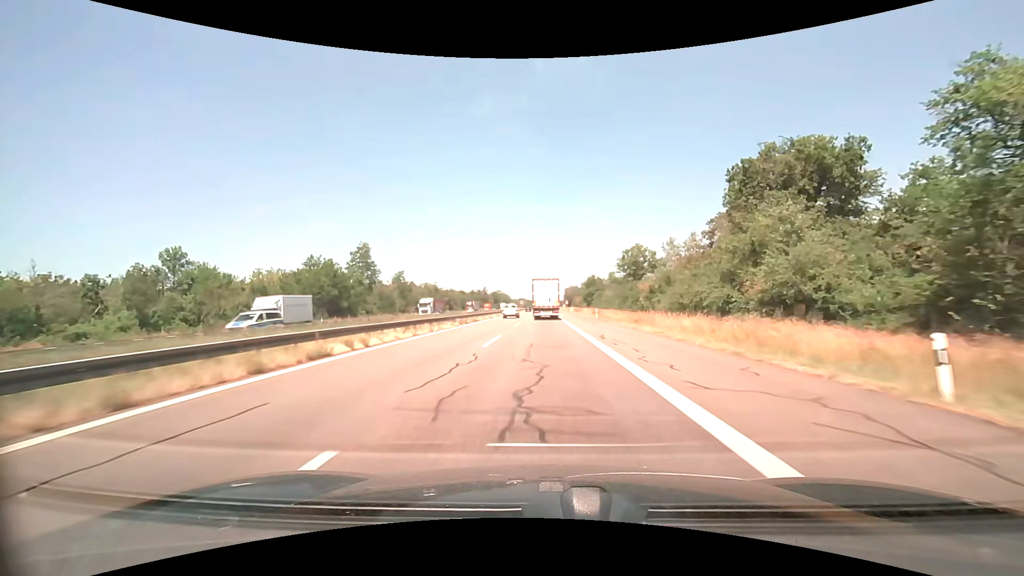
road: motorway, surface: asphalt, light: Day
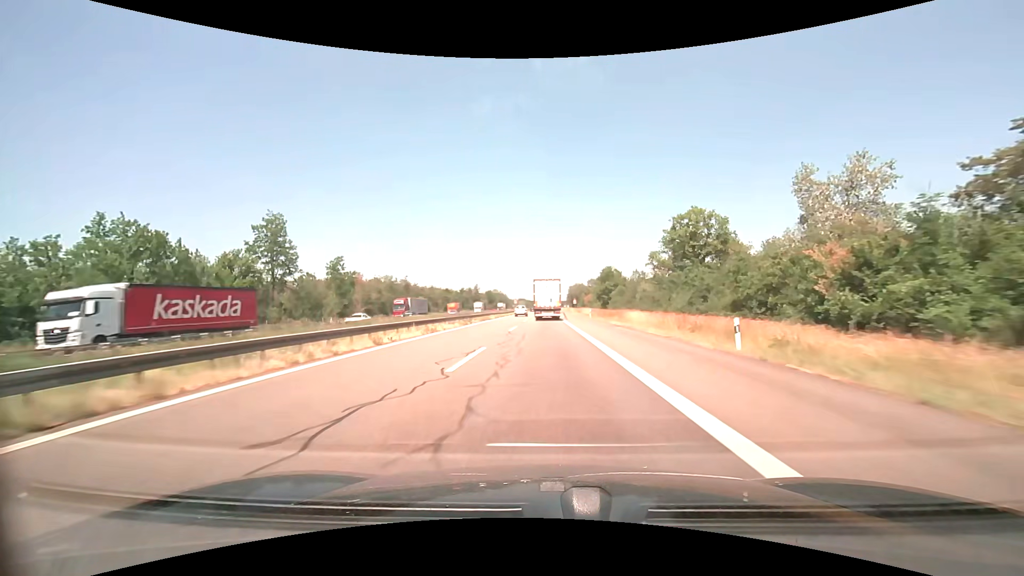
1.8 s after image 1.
(0.0, +42.0) m; 0°
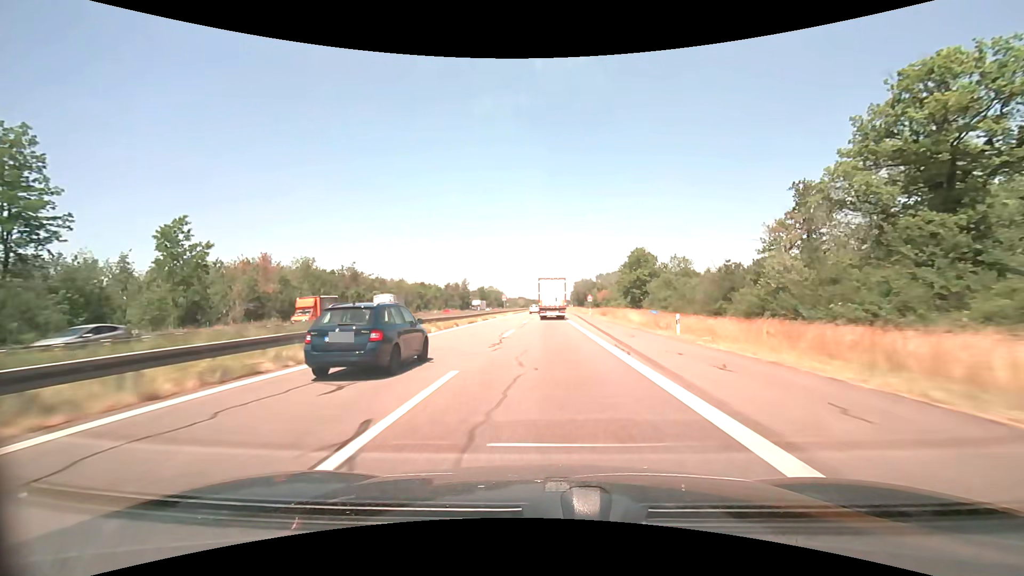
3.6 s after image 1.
(-0.2, +42.4) m; 0°
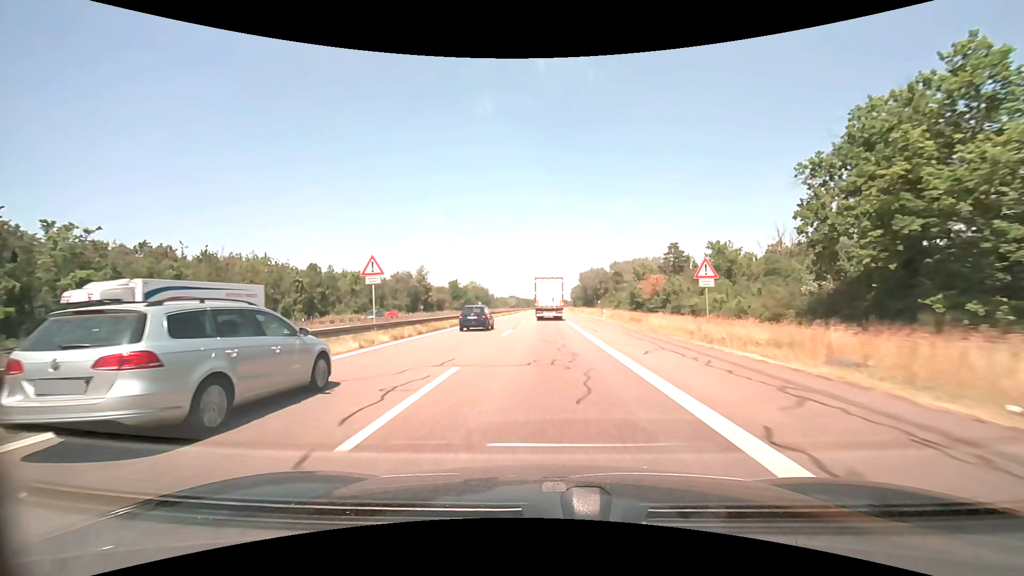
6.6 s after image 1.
(+0.5, +71.2) m; +1°
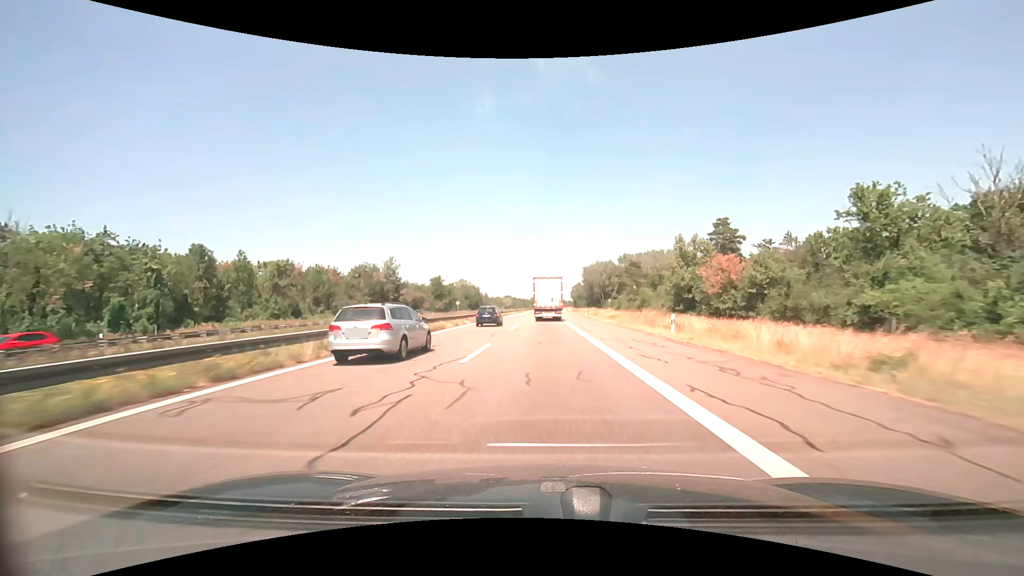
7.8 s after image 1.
(+0.1, +28.7) m; 0°
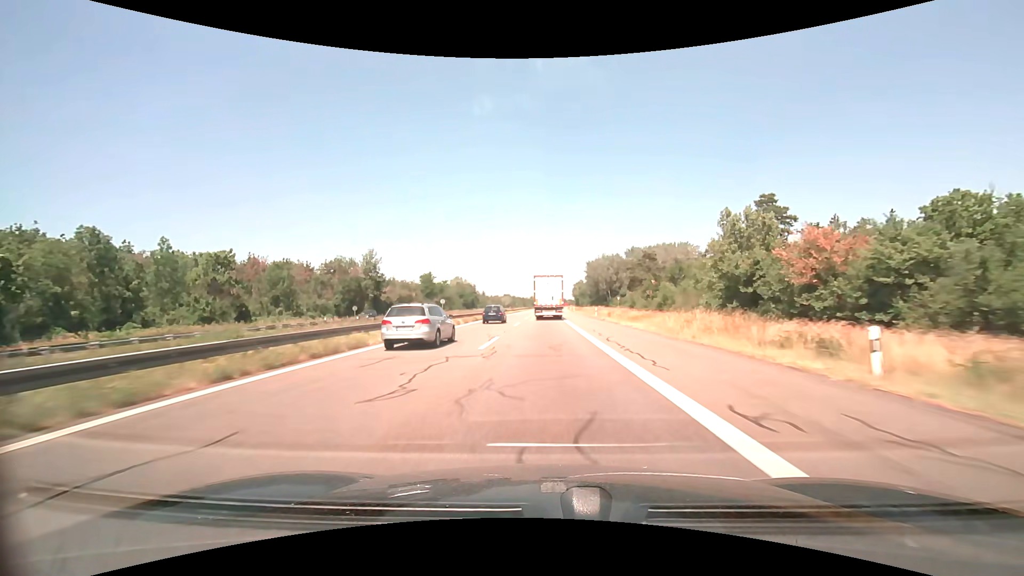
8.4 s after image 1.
(0.0, +14.4) m; 0°
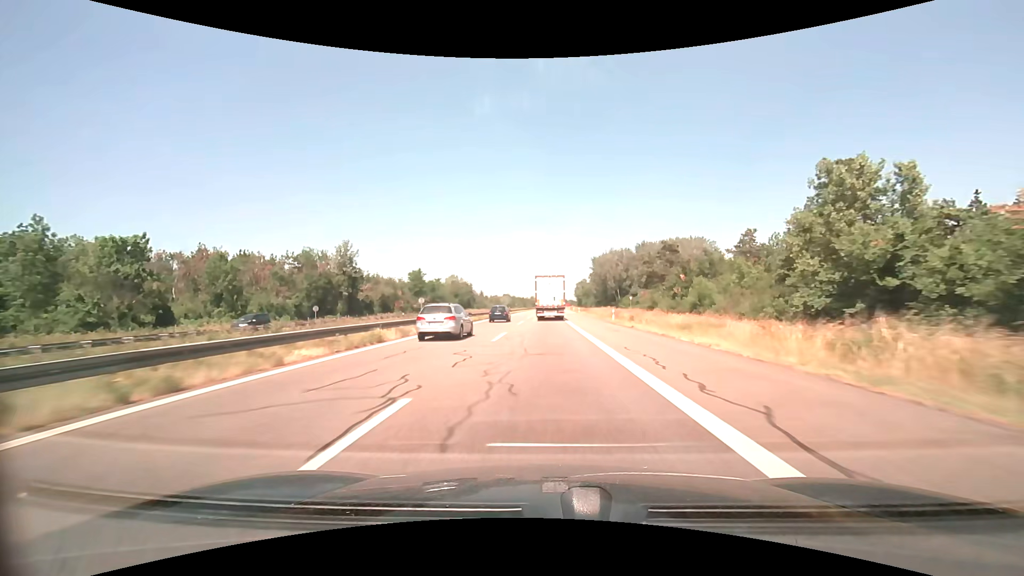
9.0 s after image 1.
(0.0, +14.4) m; 0°
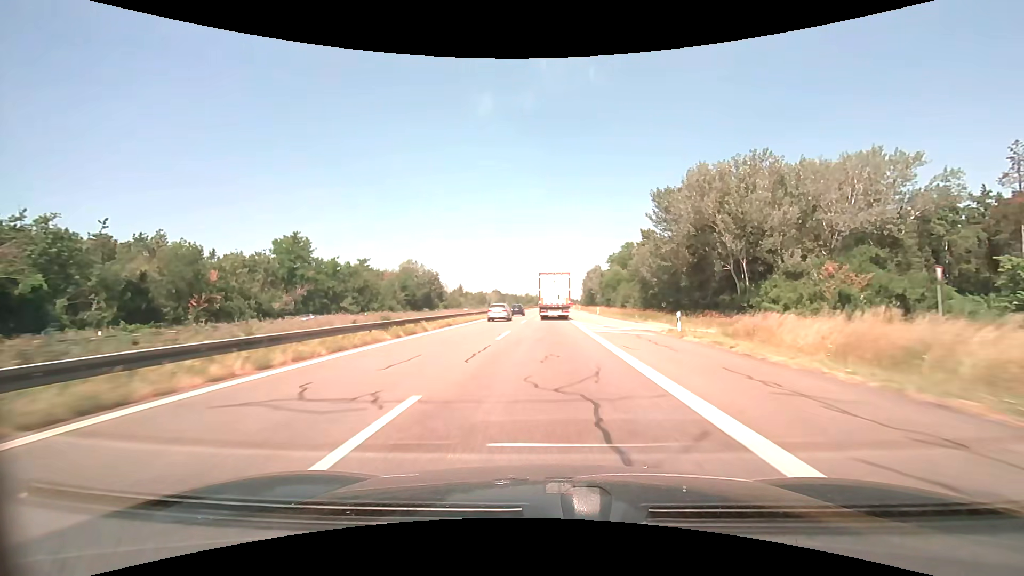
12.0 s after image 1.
(+0.2, +71.7) m; 0°
(0, +10) (0, +20) (0, +30) (0, +40) (0, +50) (+1, +60) (+1, +70) (+1, +80) (+1, +90) (+1, +100) m
